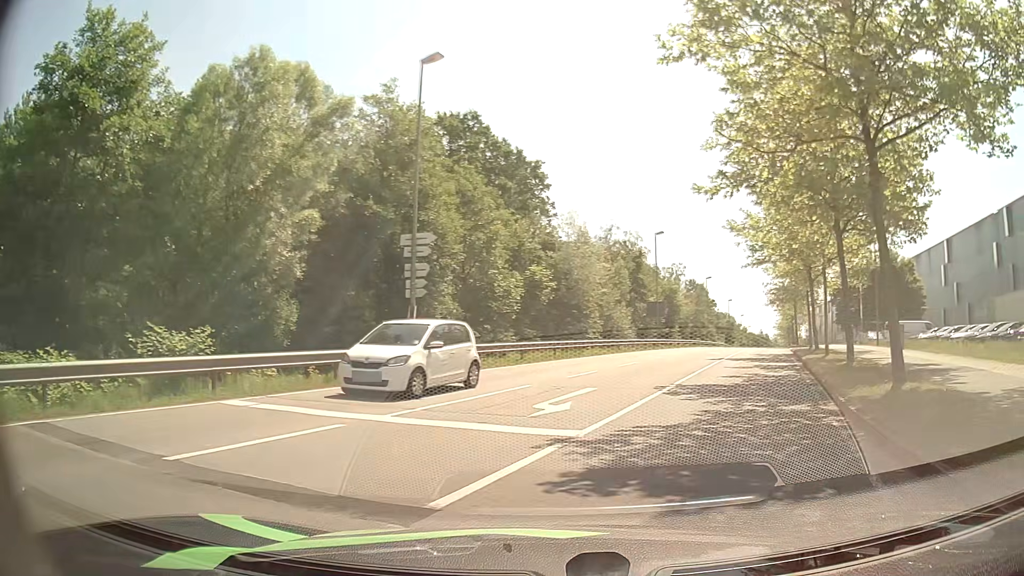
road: secondary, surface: asphalt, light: Day
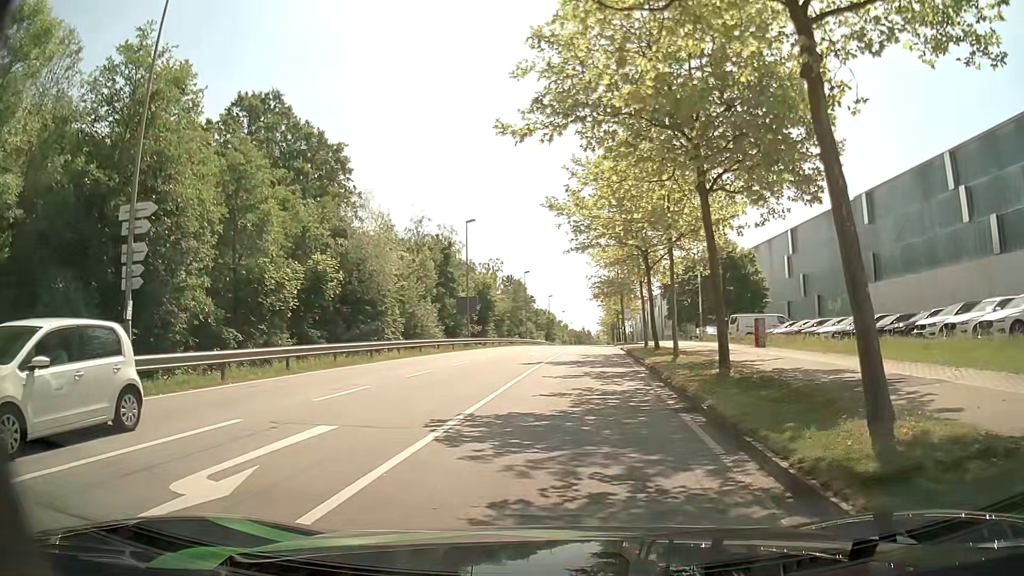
(+1.1, +5.8) m; +16°
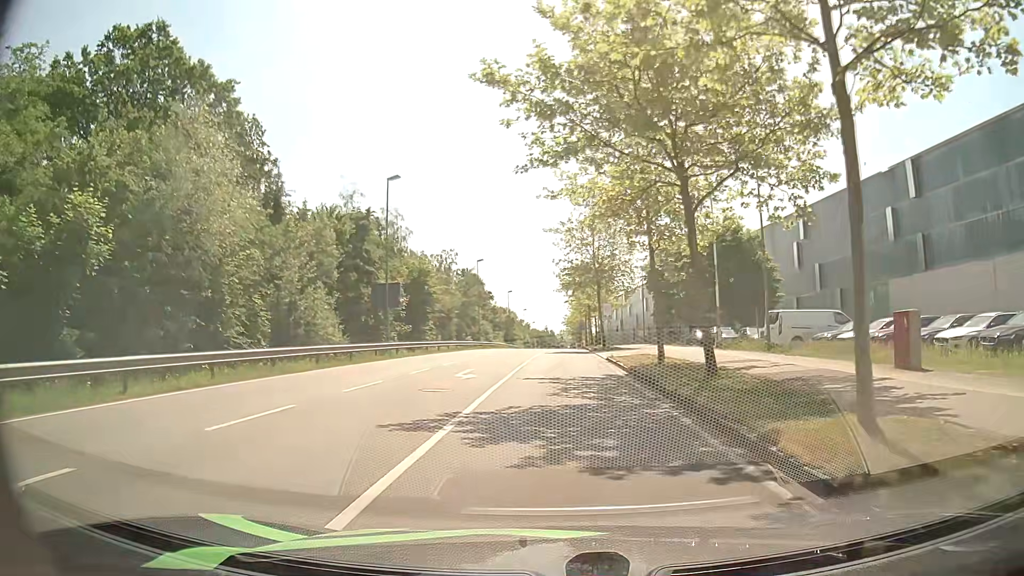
(+0.3, +16.1) m; +2°
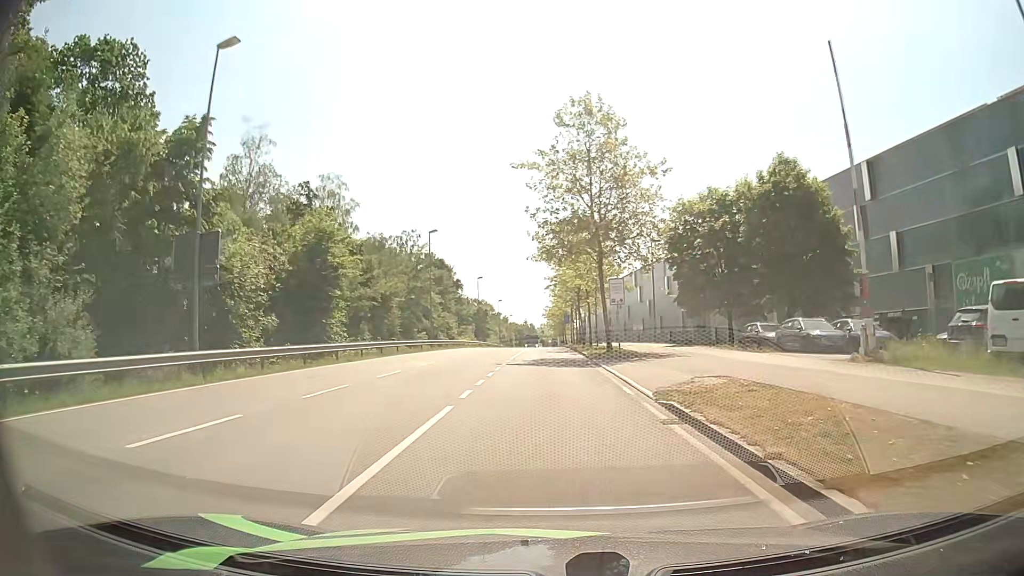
(+0.5, +19.9) m; +2°
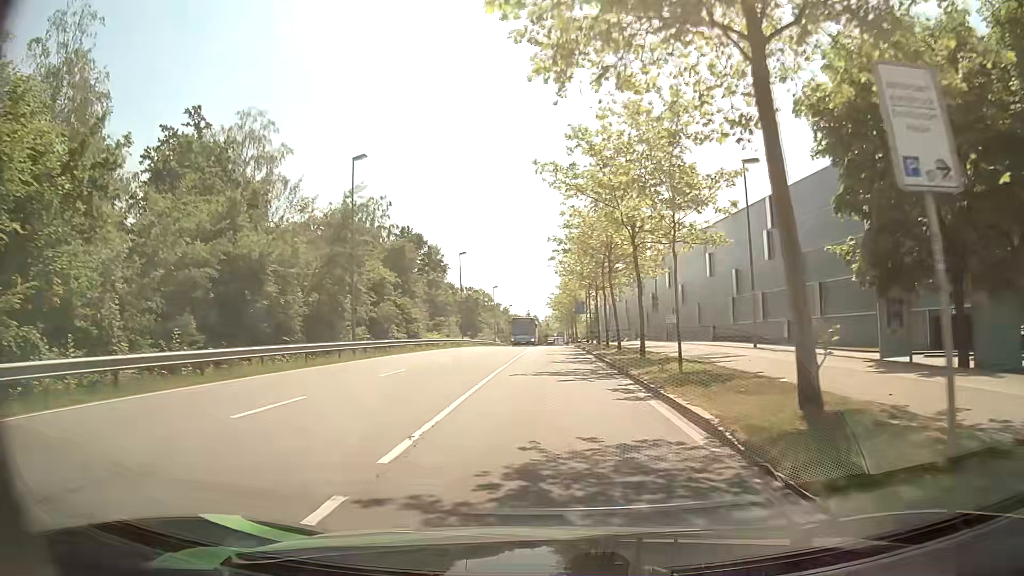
(-0.2, +24.8) m; -1°
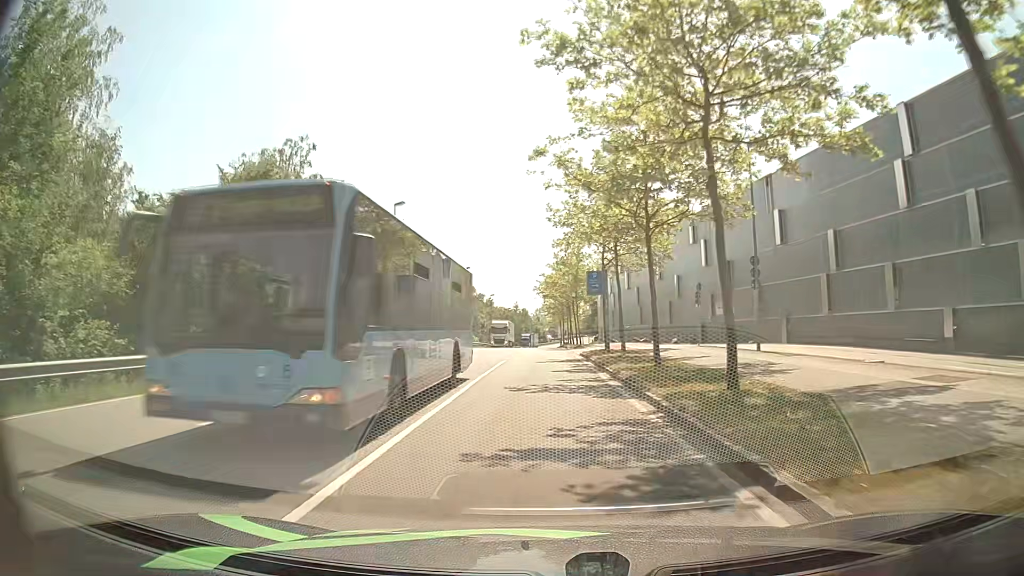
(+0.4, +27.9) m; +2°
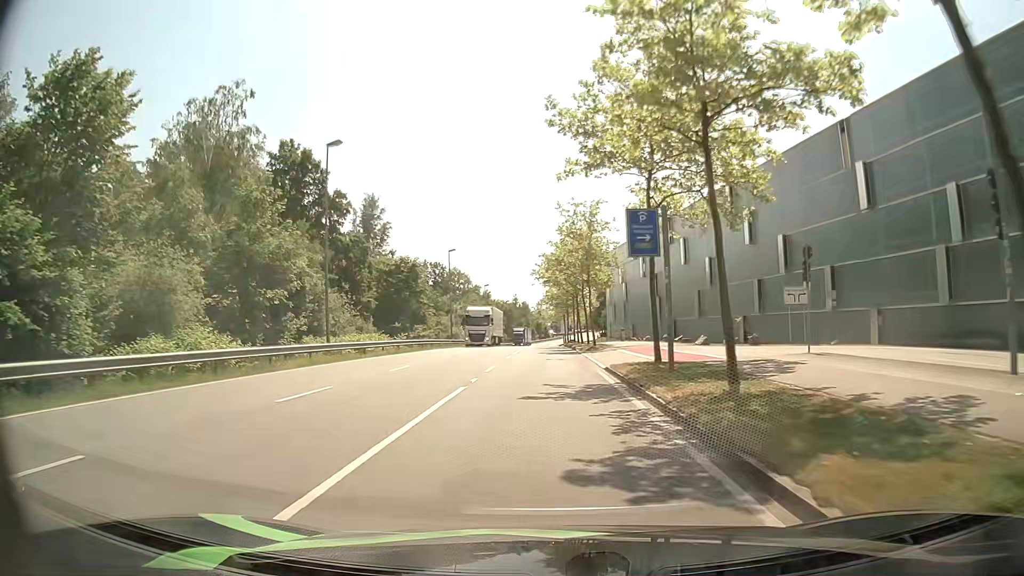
(-0.2, +15.1) m; -1°
